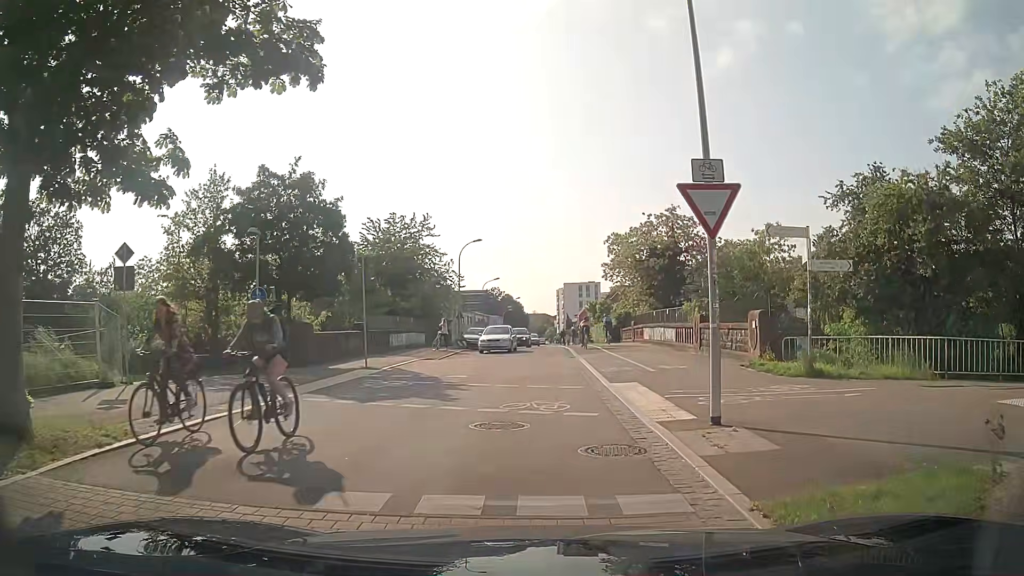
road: residential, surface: asphalt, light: Day
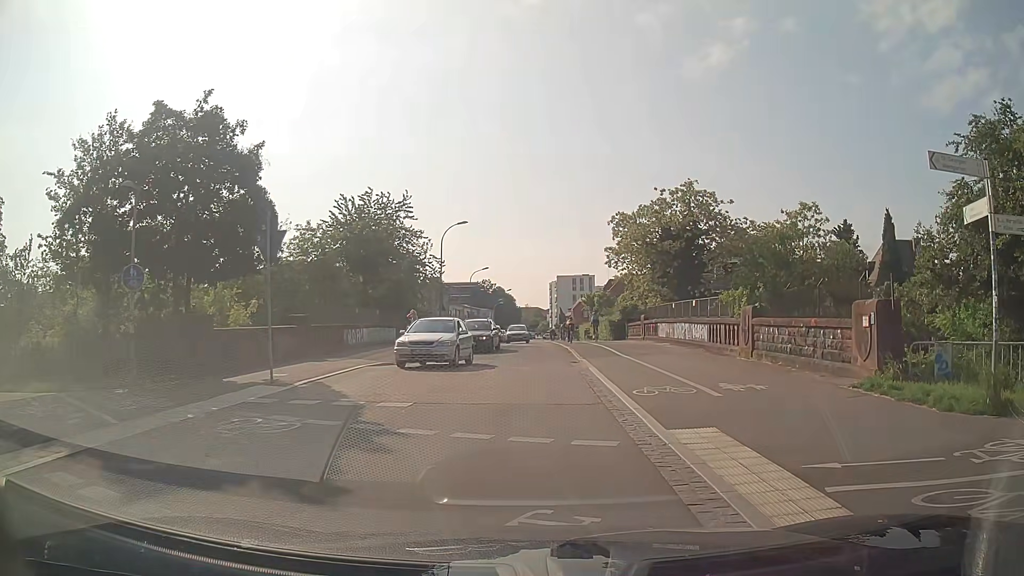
(+0.1, +7.1) m; +3°
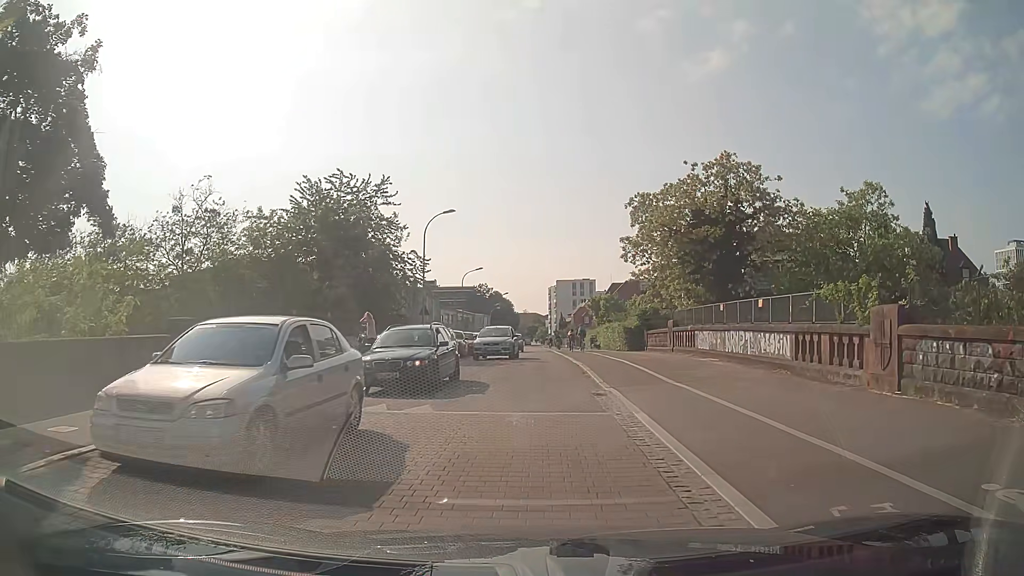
(-0.3, +8.5) m; 0°
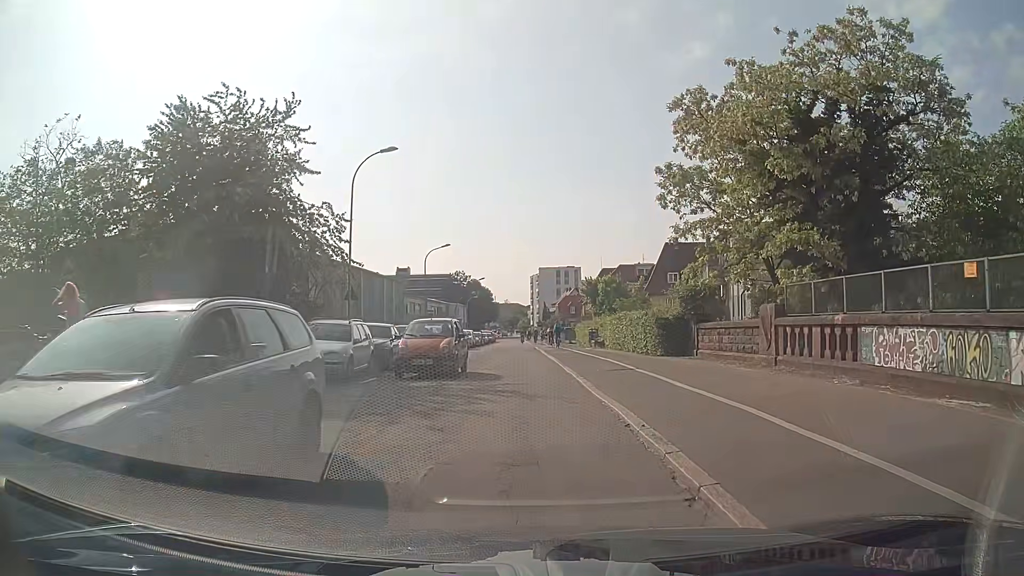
(-0.1, +14.8) m; +1°
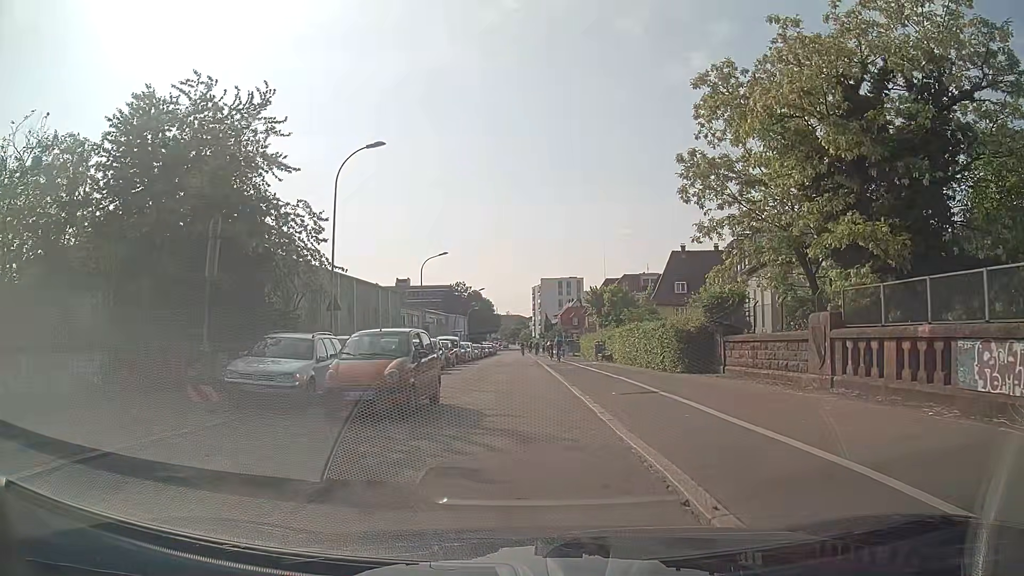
(-0.1, +3.1) m; -1°
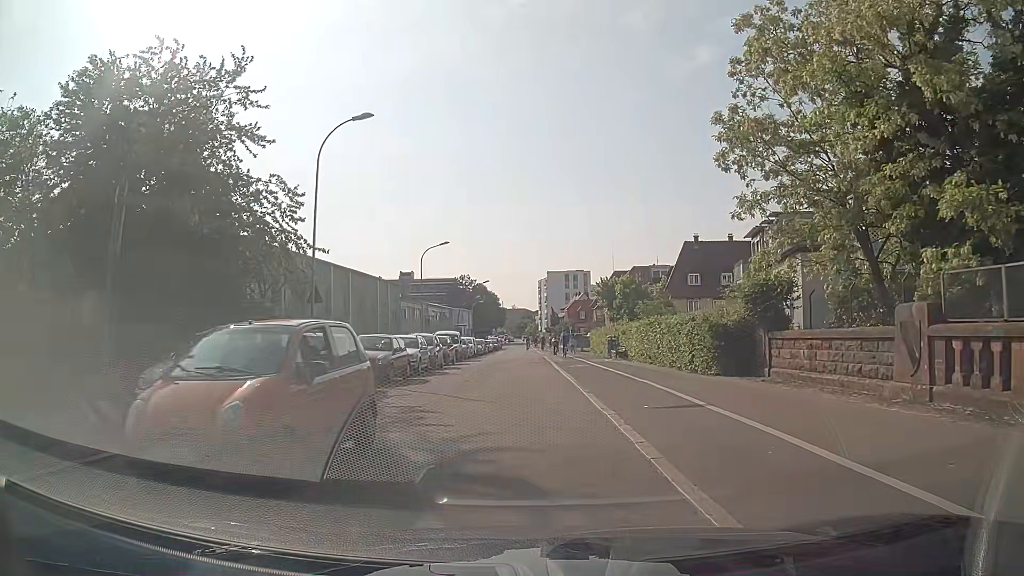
(-0.1, +3.4) m; -1°
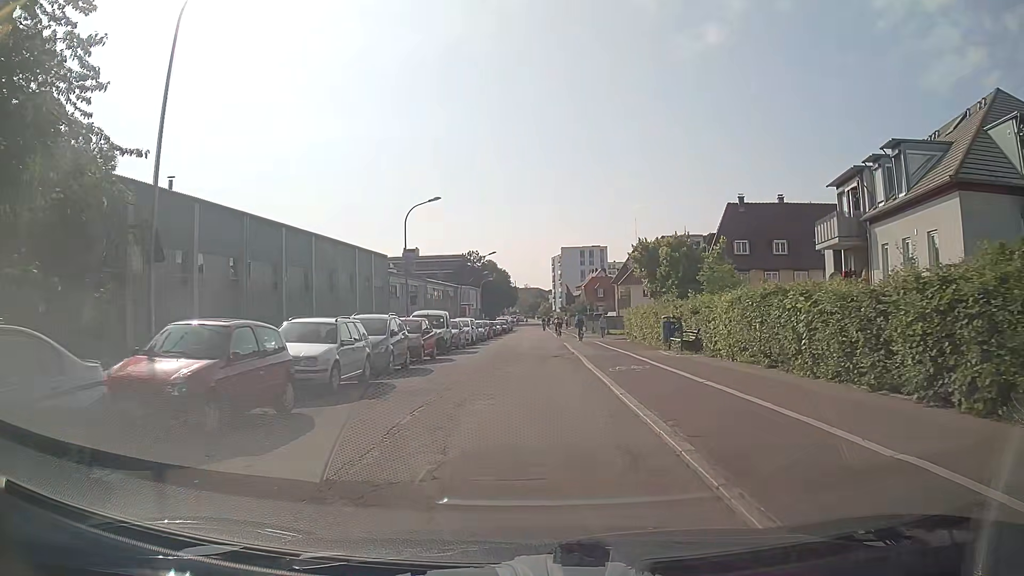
(-0.2, +12.3) m; -2°
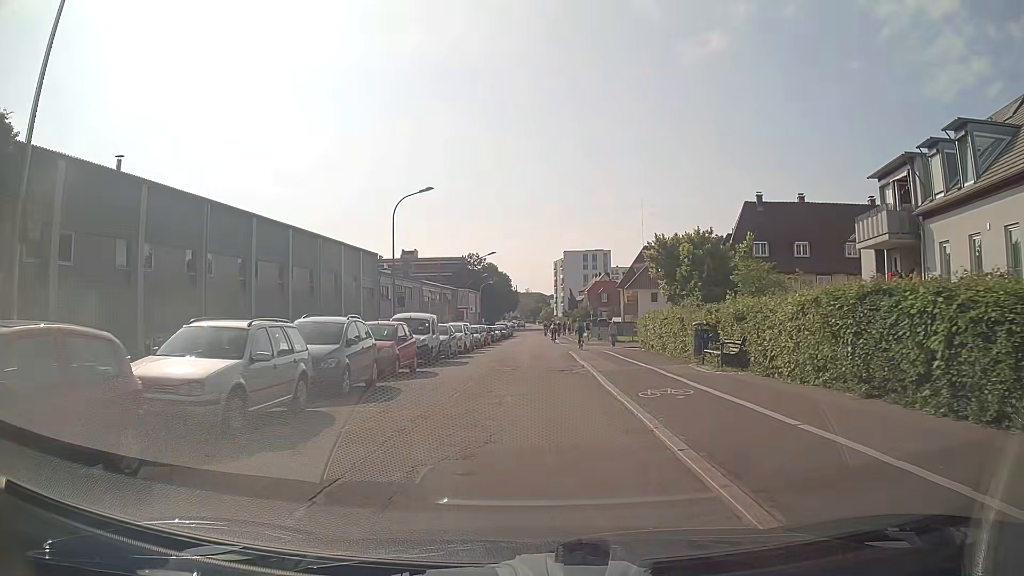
(+0.1, +4.5) m; +1°
